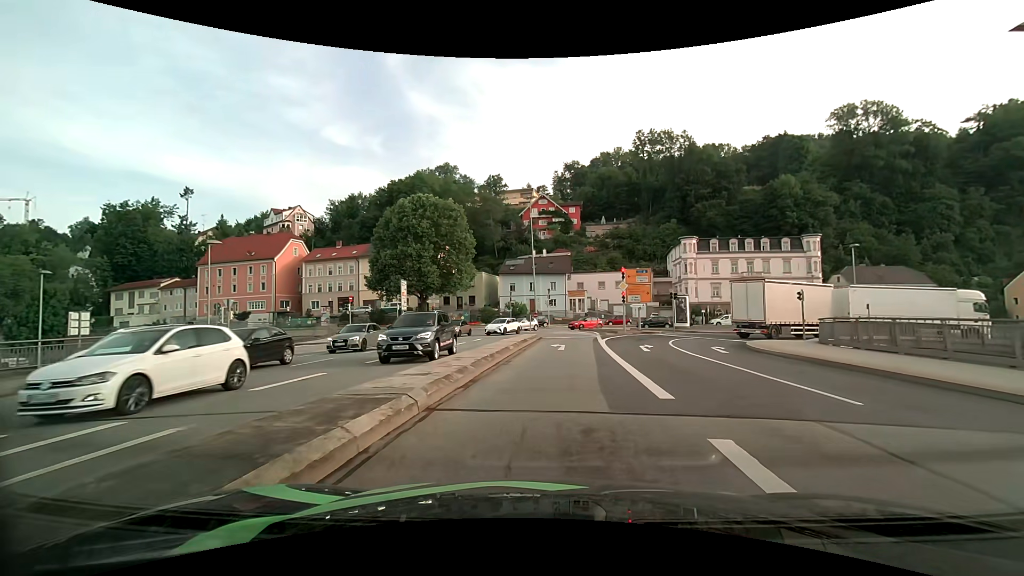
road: primary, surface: asphalt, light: Day
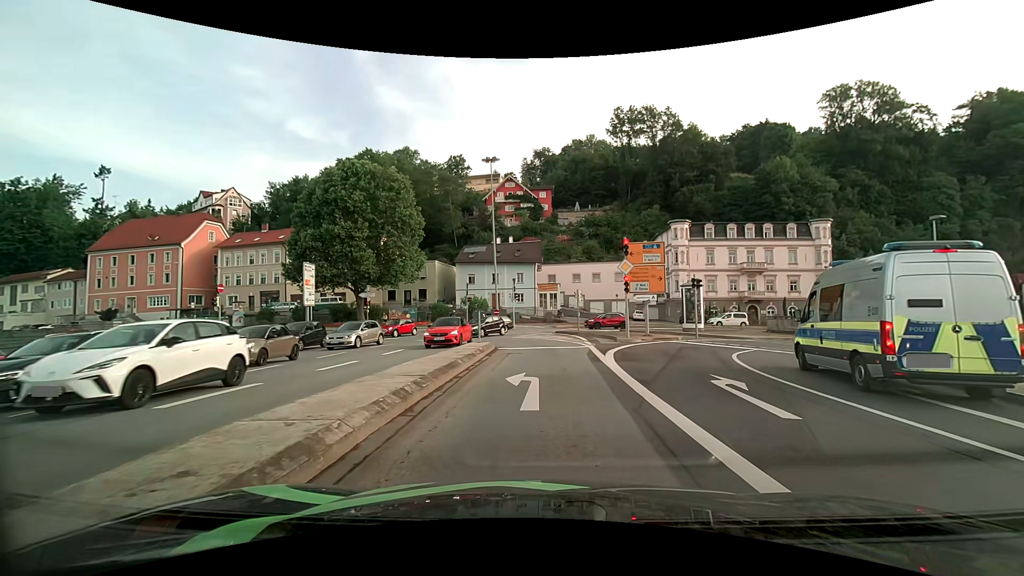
(+0.4, +13.7) m; +4°
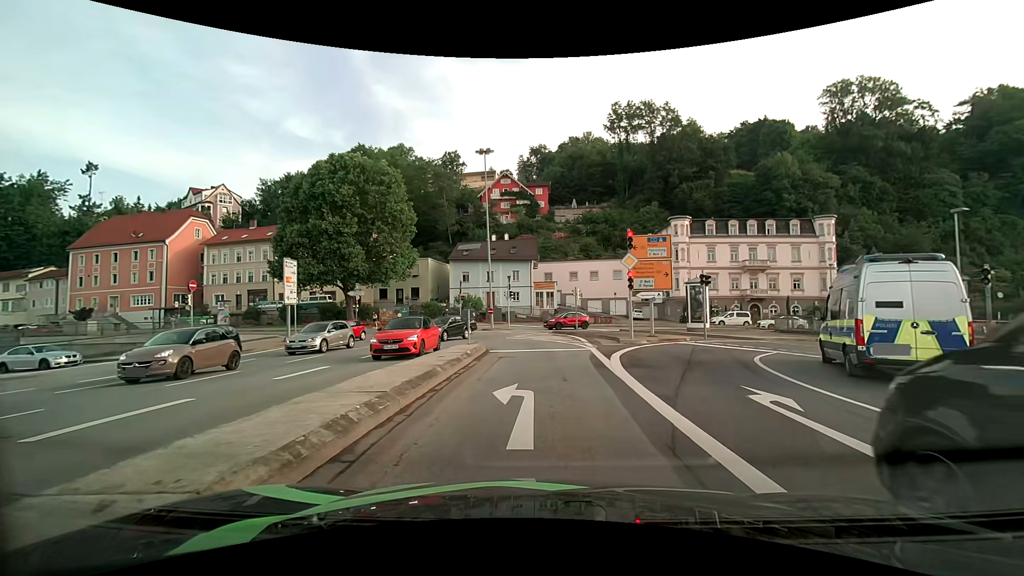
(0.0, +2.1) m; 0°
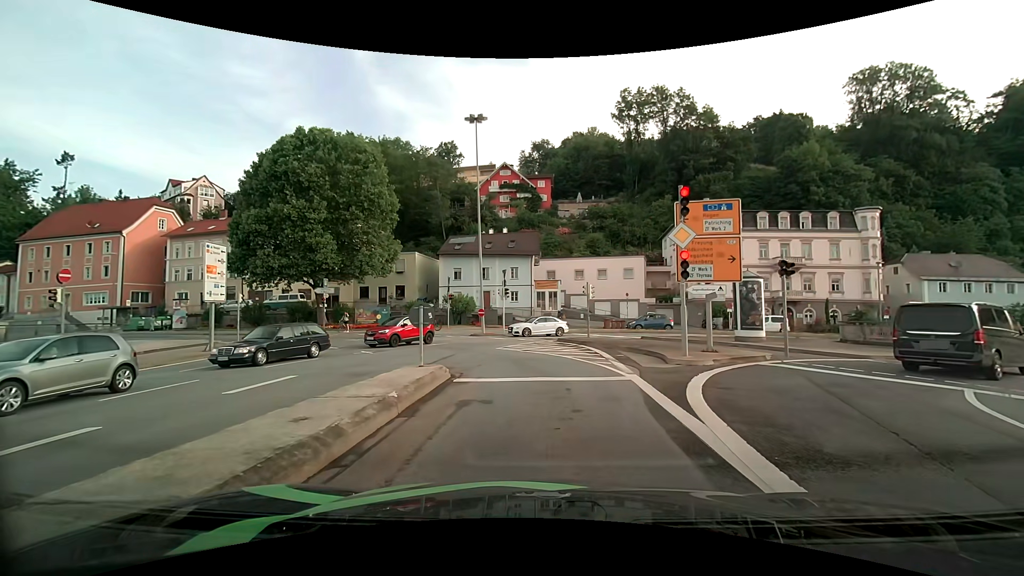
(0.0, +8.0) m; 0°
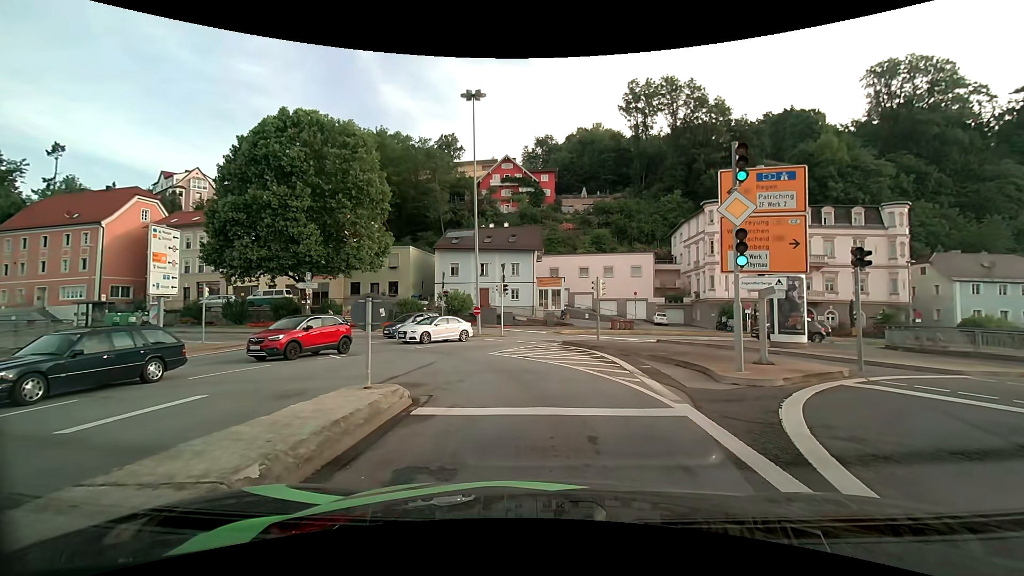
(0.0, +3.6) m; 0°
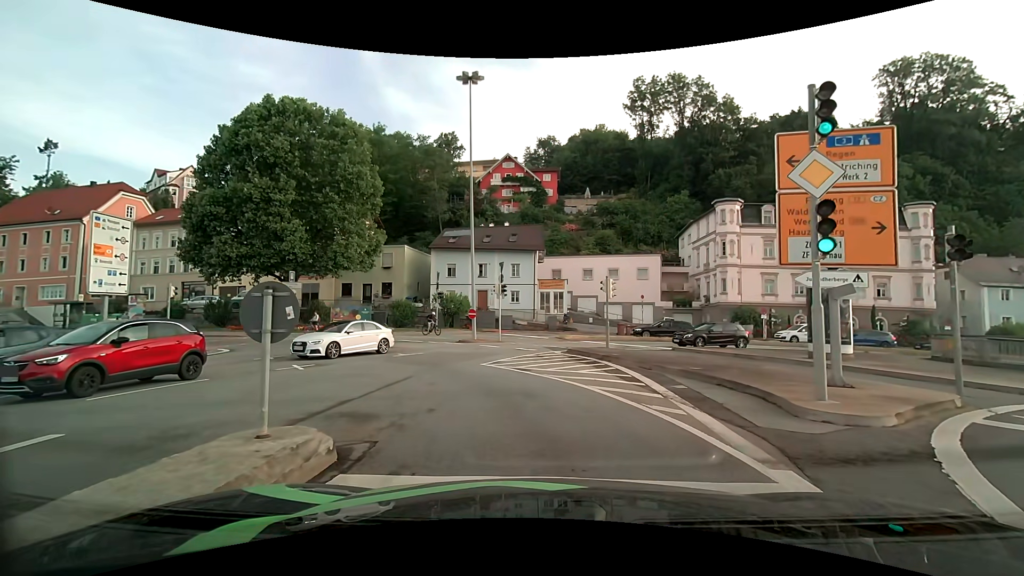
(0.0, +3.1) m; -1°
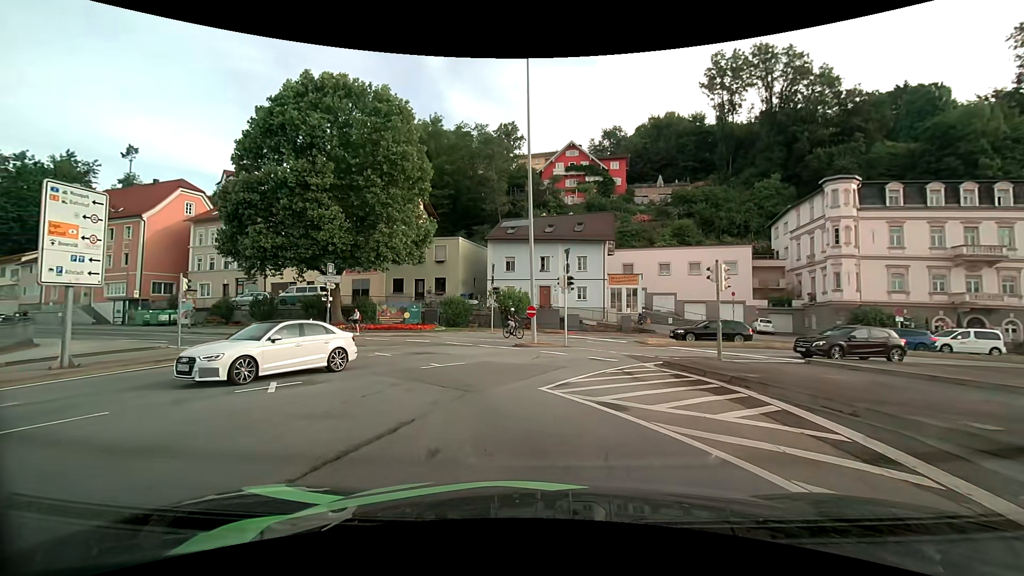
(-0.3, +6.0) m; -7°
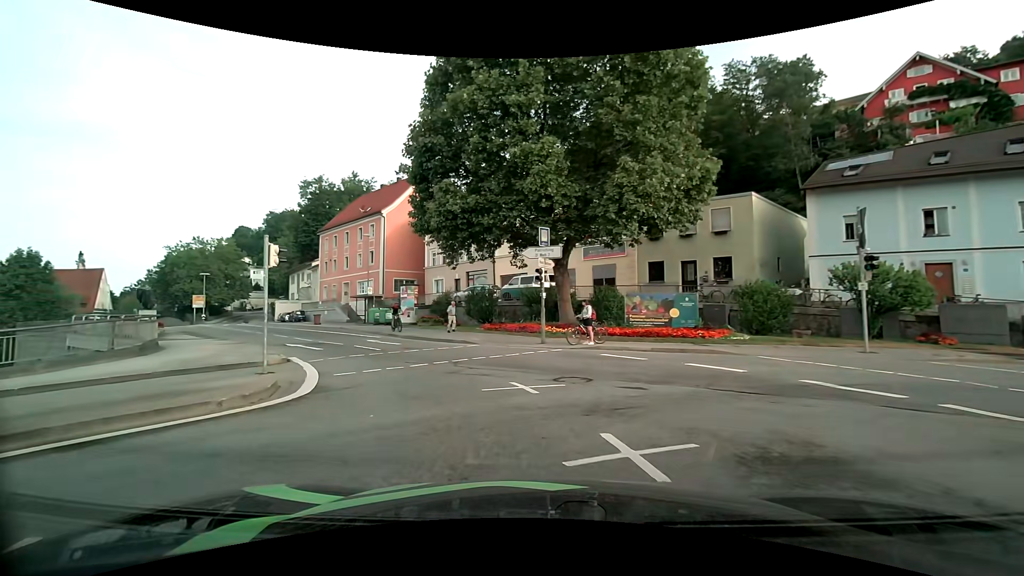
(-3.5, +15.0) m; -28°
(-2, +10) (-7, +19) (-13, +26) (-19, +34) (-26, +41) (-33, +49) (-39, +56) (-46, +64) (-52, +71) (-59, +79) m
